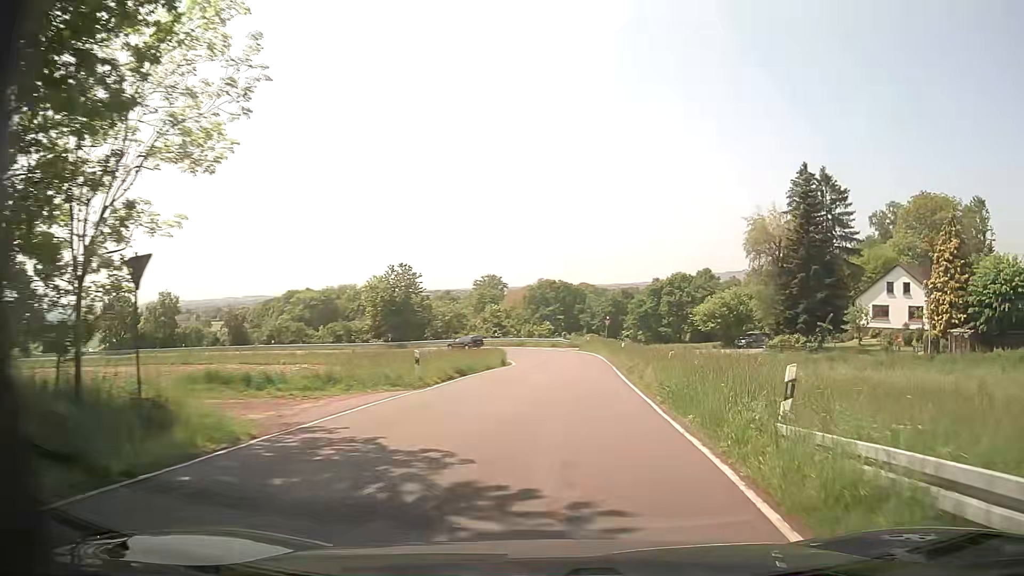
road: secondary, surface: asphalt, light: Day
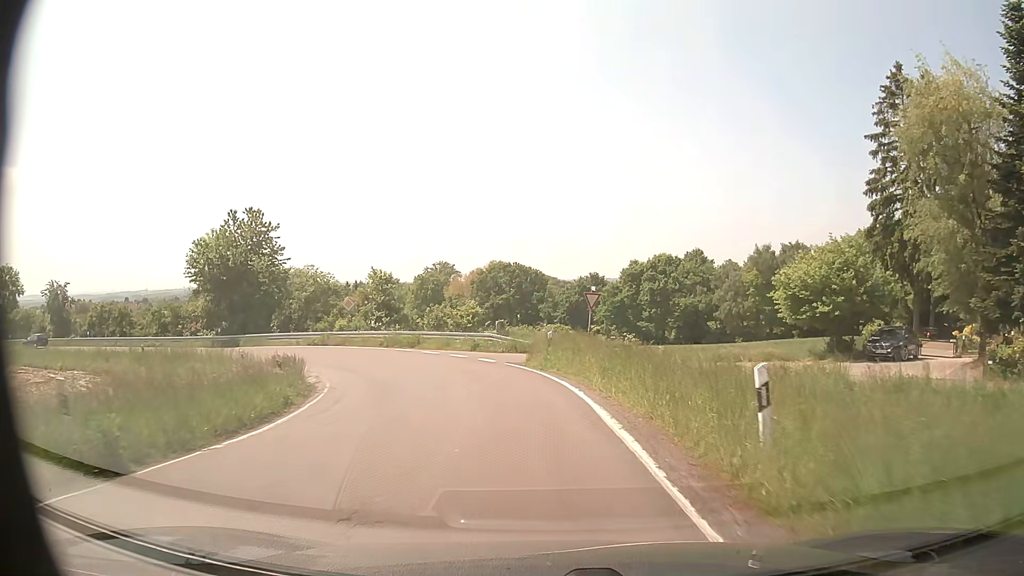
(+2.2, +34.3) m; +4°
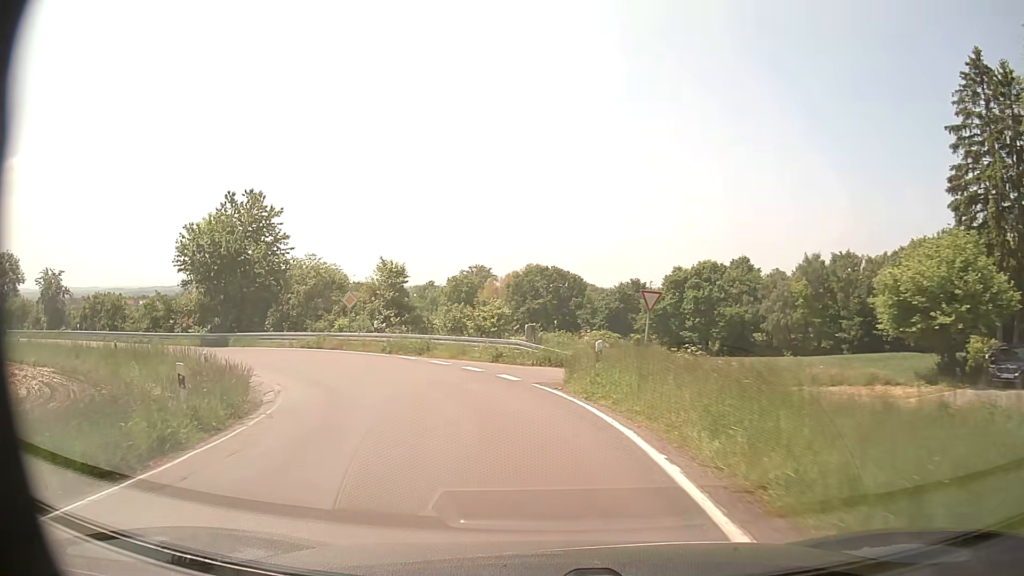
(-0.1, +6.9) m; -3°
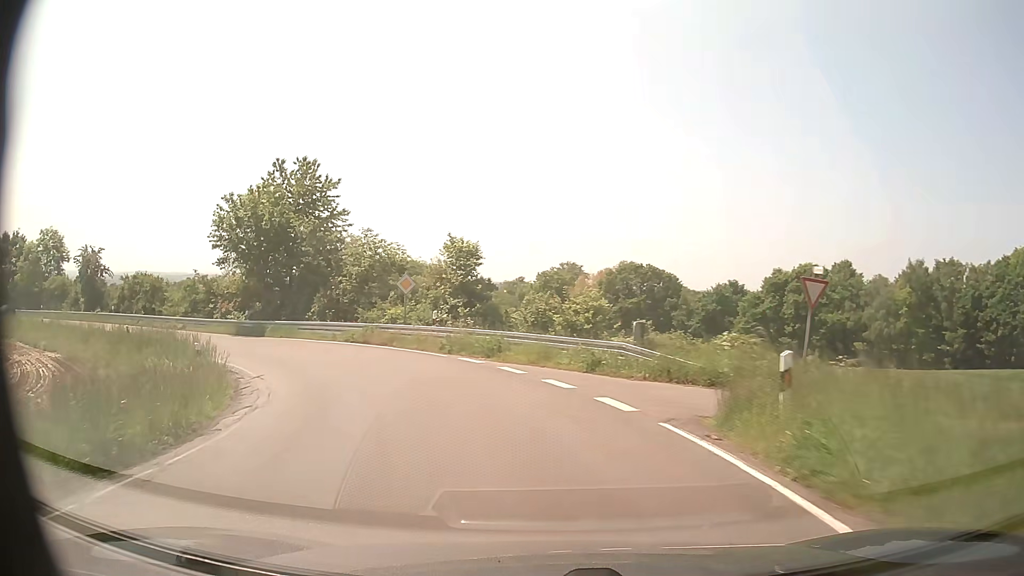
(-0.4, +6.8) m; -7°
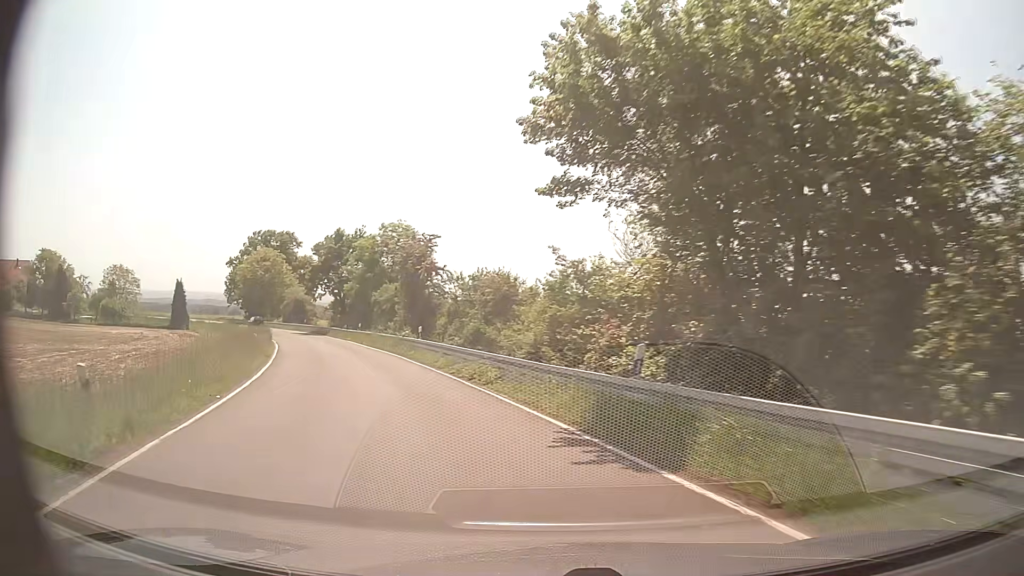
(-9.6, +25.6) m; -41°
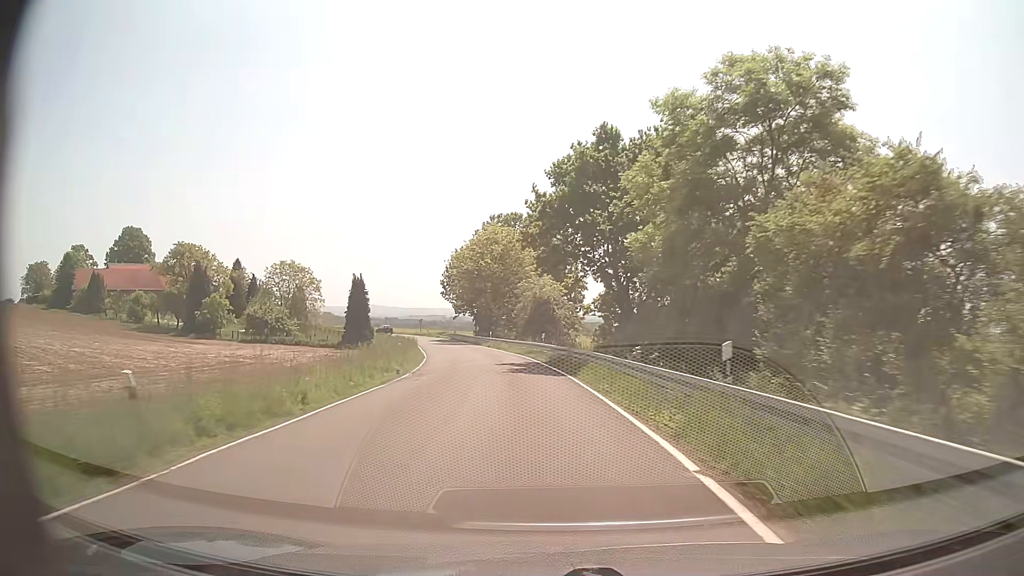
(-11.9, +38.9) m; -24°
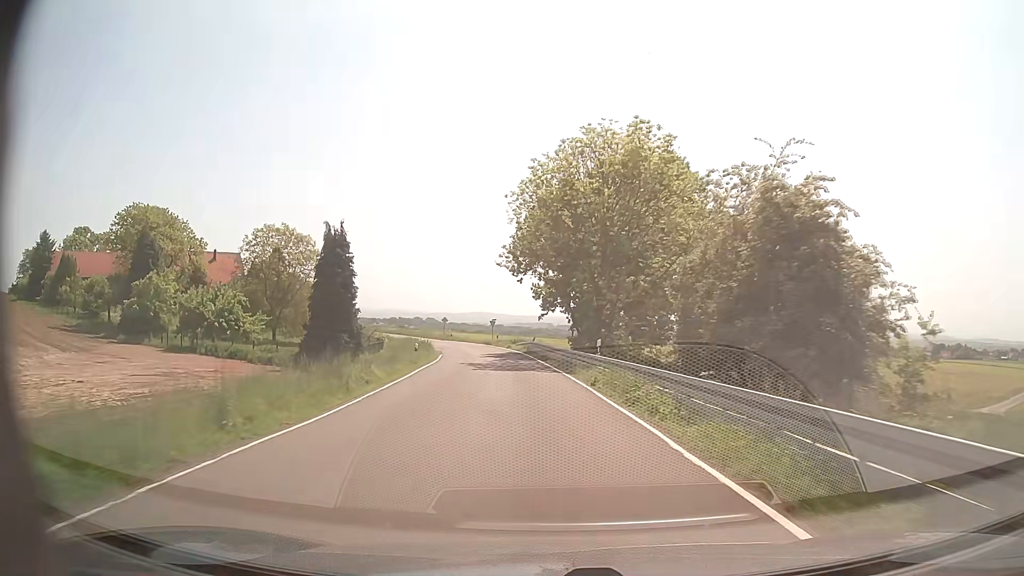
(-2.8, +37.6) m; -9°
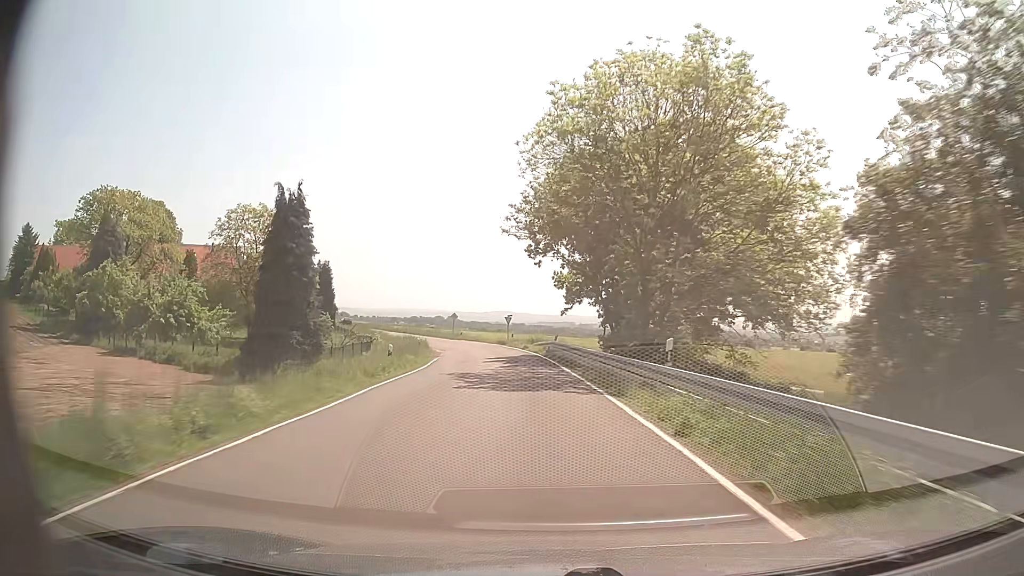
(-0.2, +10.0) m; -2°
(0, +10) (-1, +20) (-1, +30) (-2, +40) (-4, +50) (-7, +59) (-11, +68) (-16, +77) (-20, +86) (-25, +95) m
